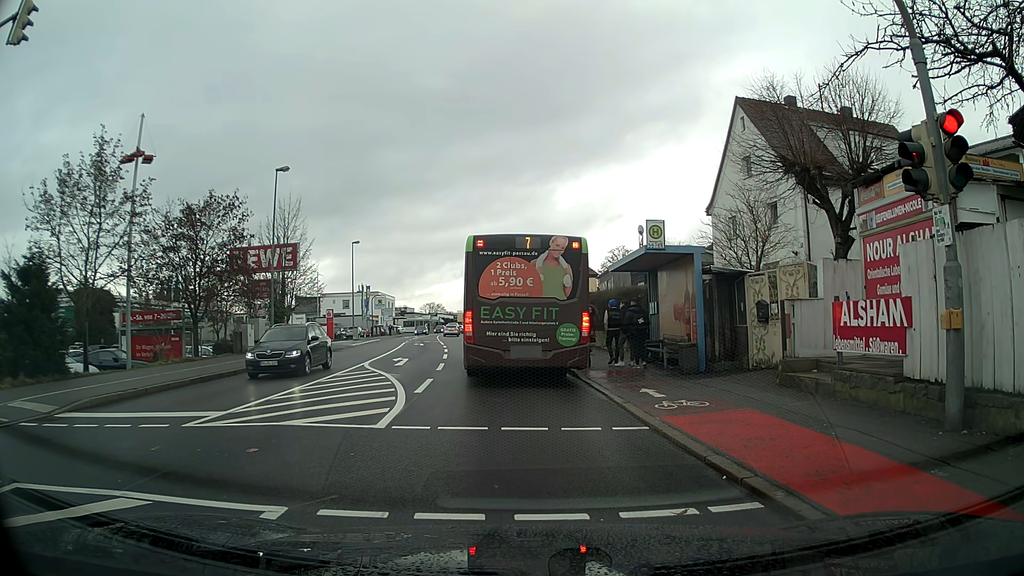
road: tertiary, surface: asphalt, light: Day
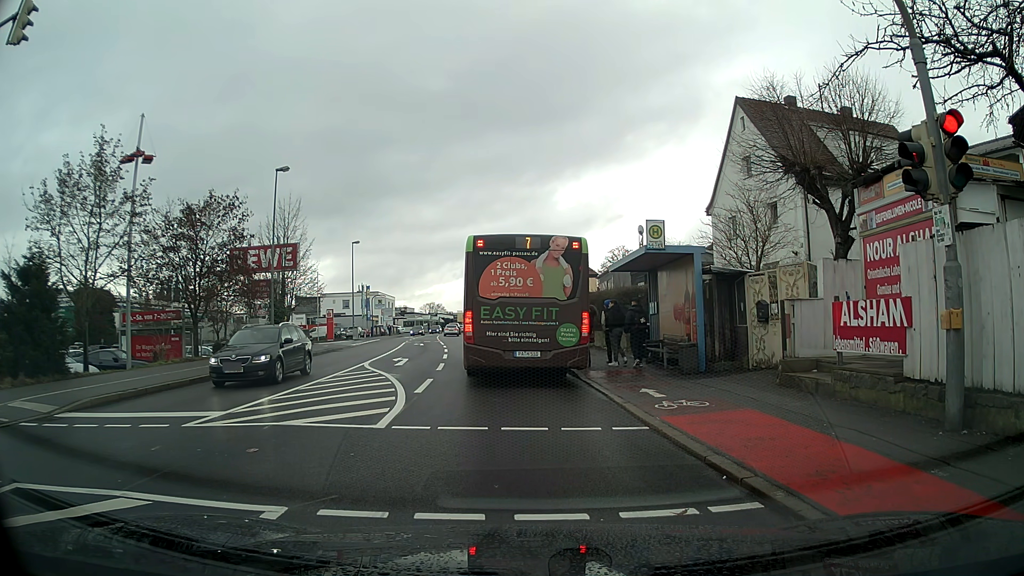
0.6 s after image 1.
(0.0, 0.0) m; 0°
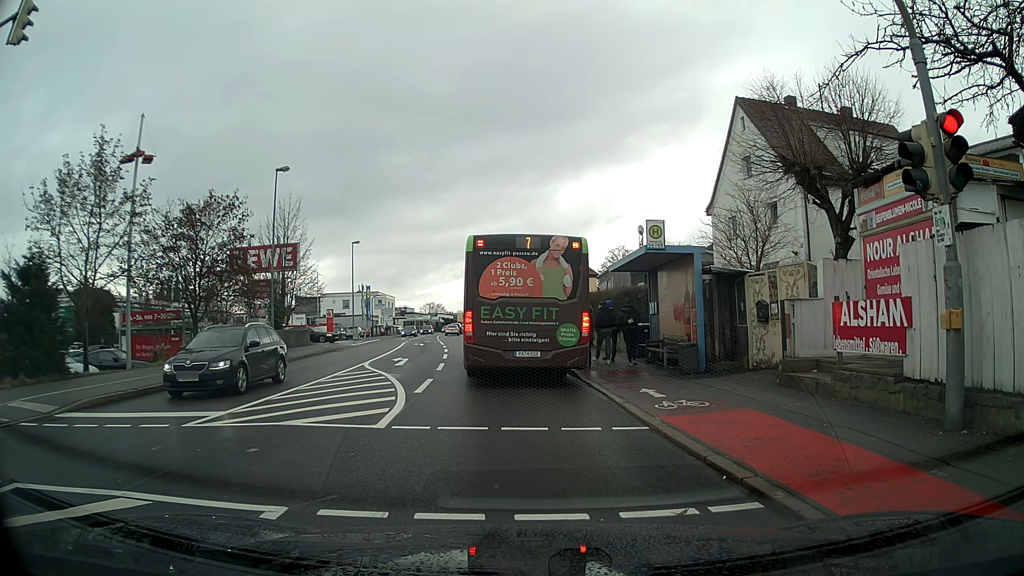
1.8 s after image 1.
(0.0, 0.0) m; 0°
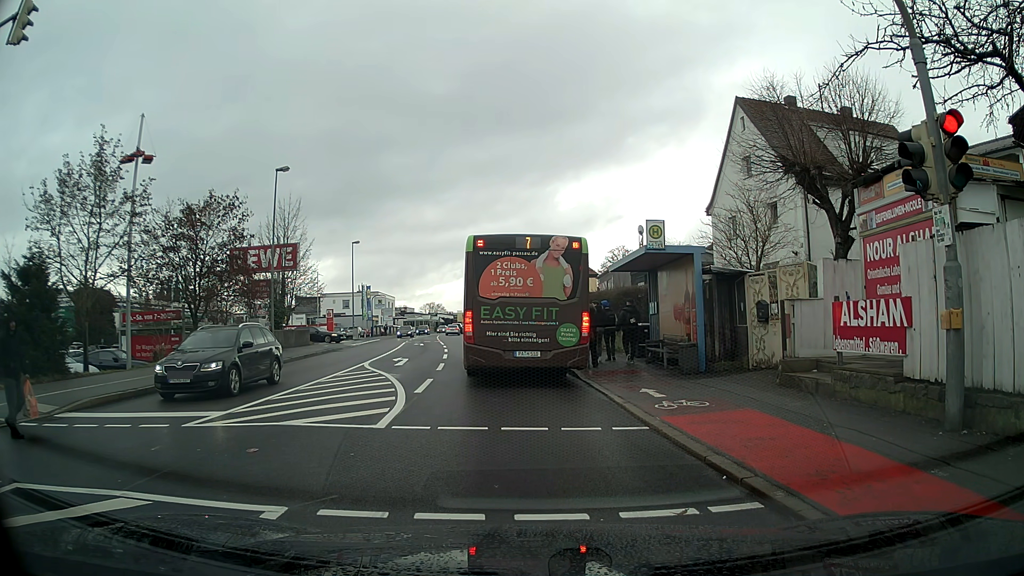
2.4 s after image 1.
(0.0, 0.0) m; 0°
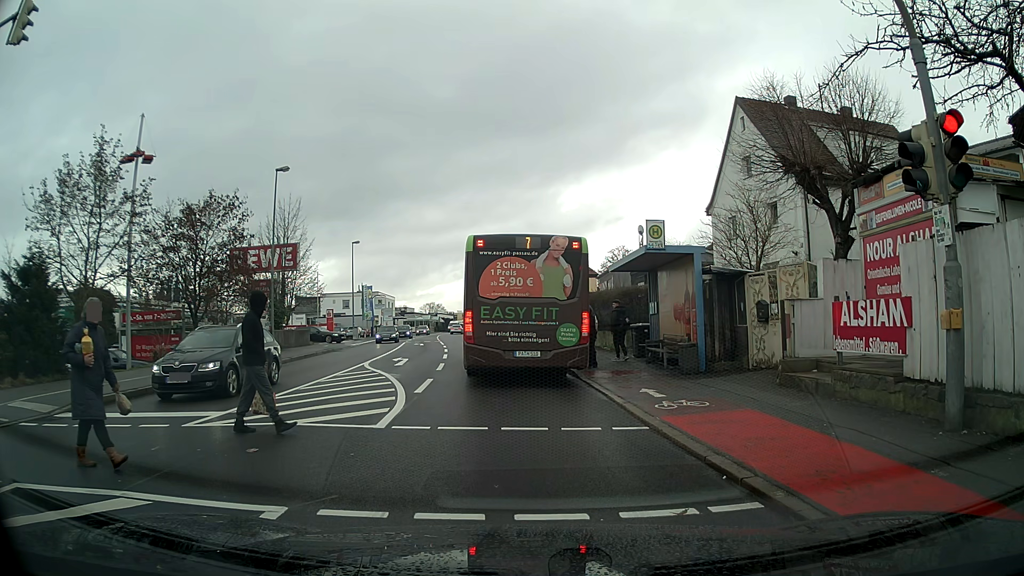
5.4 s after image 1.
(0.0, 0.0) m; 0°
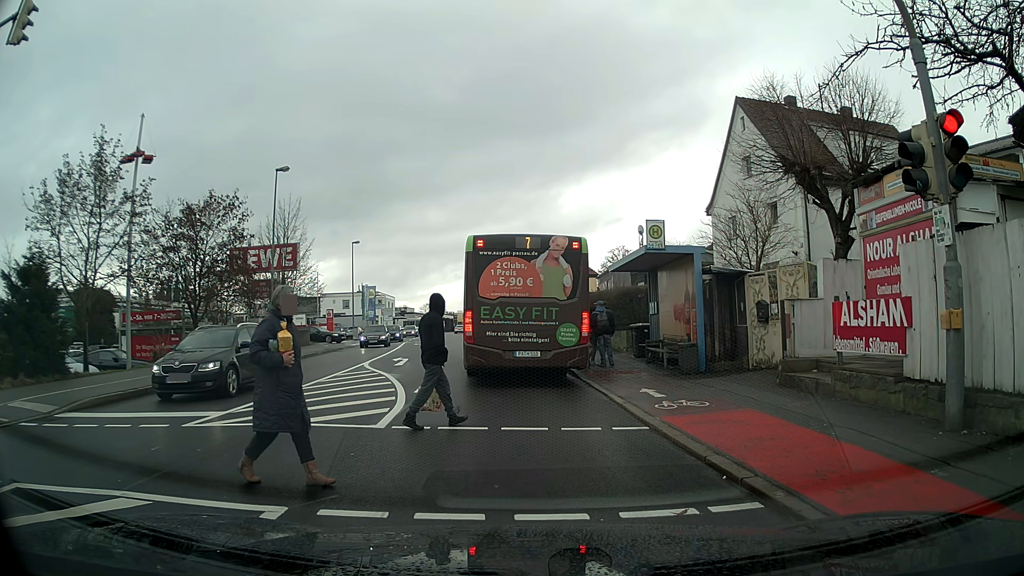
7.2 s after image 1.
(0.0, 0.0) m; 0°
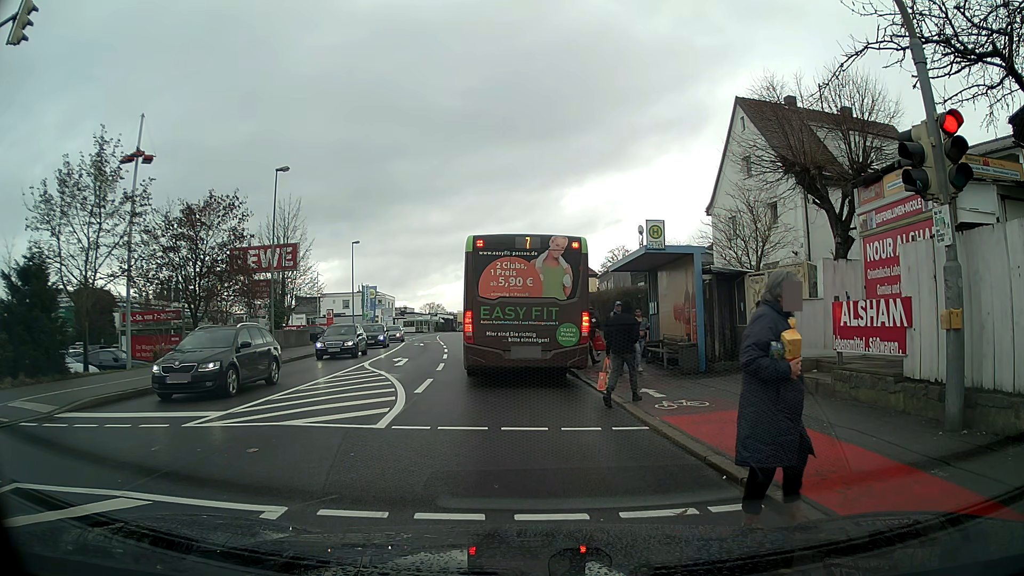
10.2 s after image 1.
(0.0, 0.0) m; 0°
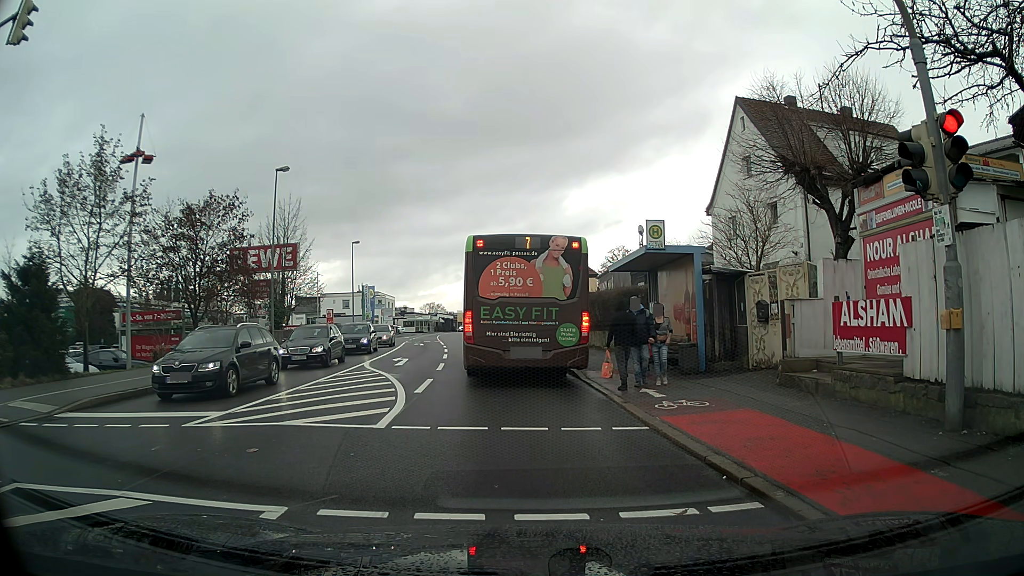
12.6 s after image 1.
(0.0, 0.0) m; 0°
(0, +10) (-1, +20) (-3, +30) (-4, +40) (-6, +50) (-8, +59) (-9, +69) (-11, +79) (-12, +89) (-13, +99) m
